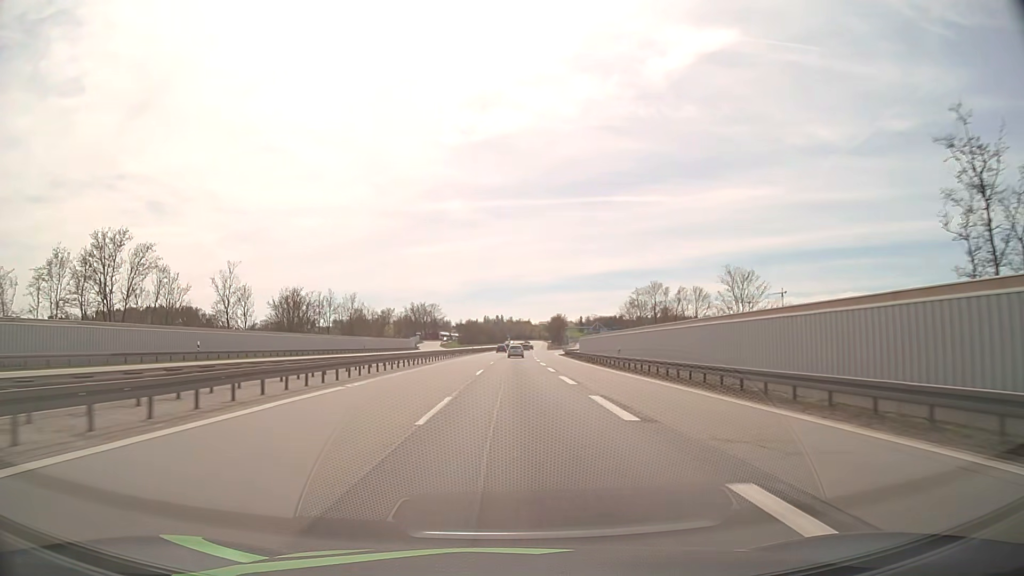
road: motorway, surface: asphalt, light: Day
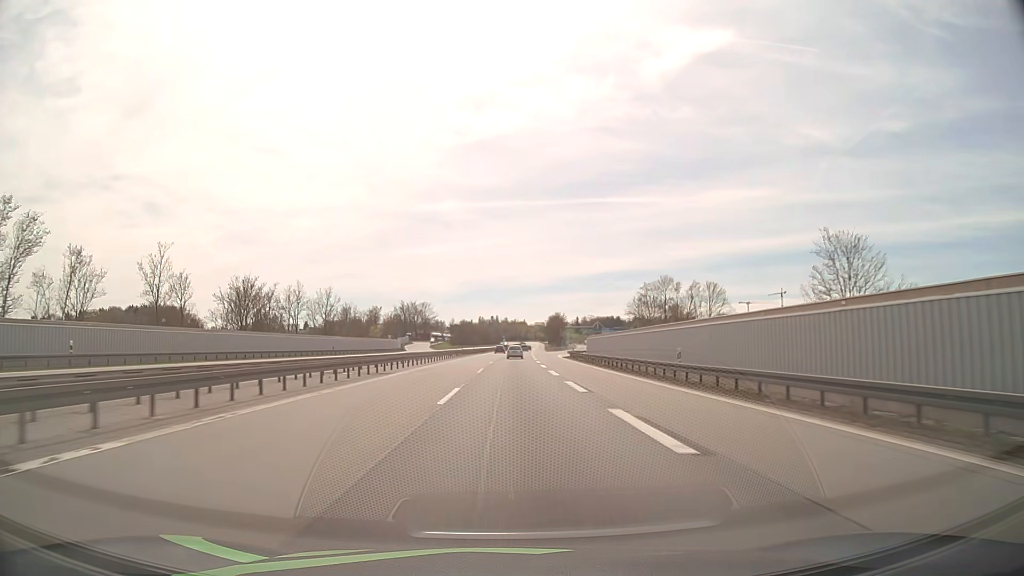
(+0.1, +15.7) m; +1°
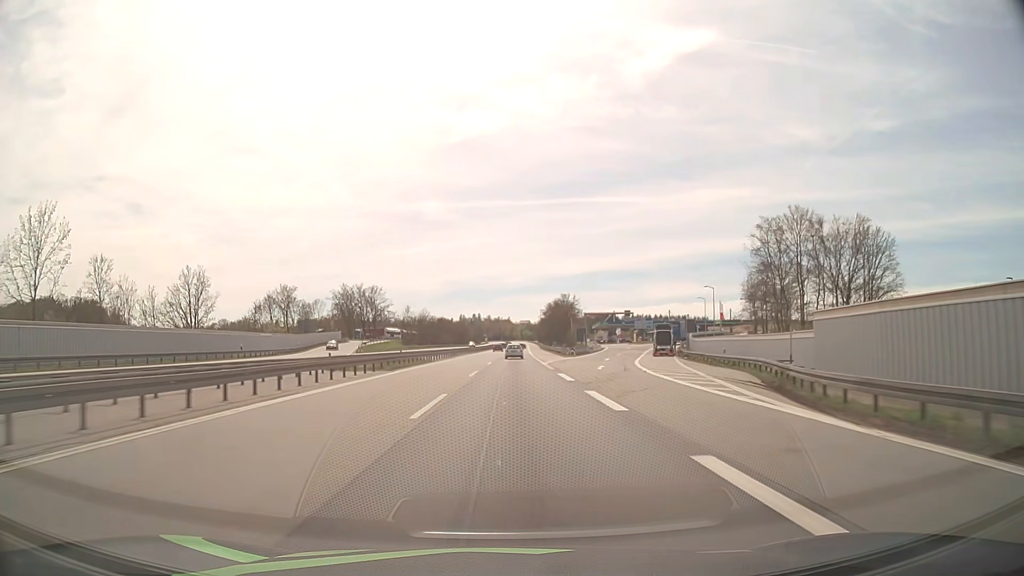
(+0.7, +78.2) m; +1°
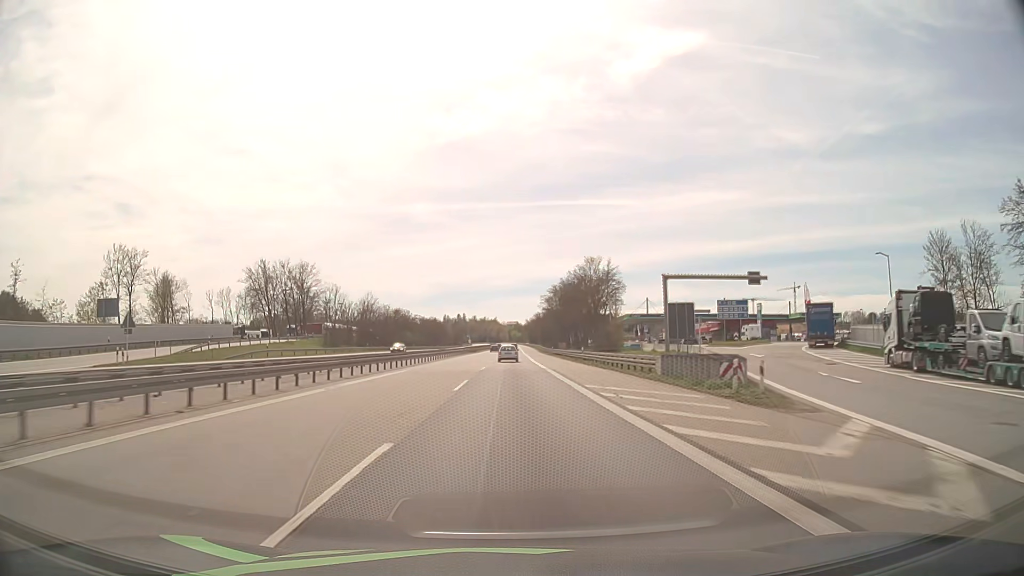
(+0.7, +62.0) m; +1°
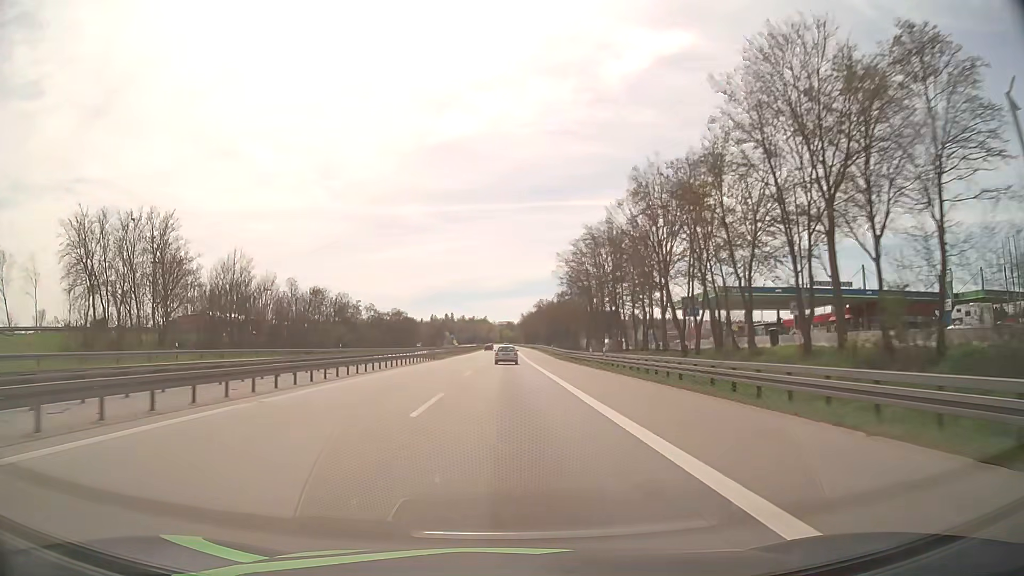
(+0.6, +61.4) m; +1°
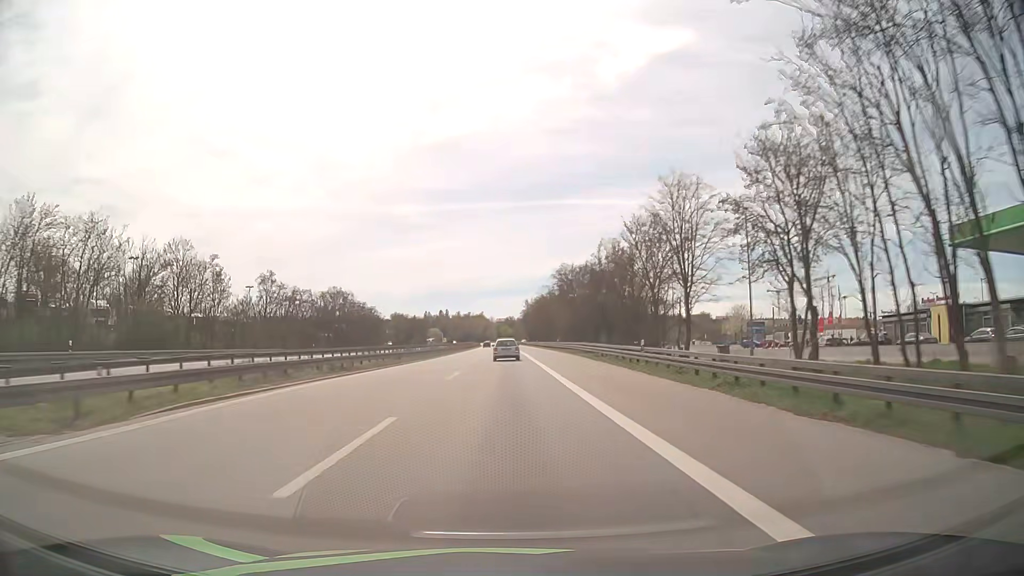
(0.0, +60.8) m; 0°
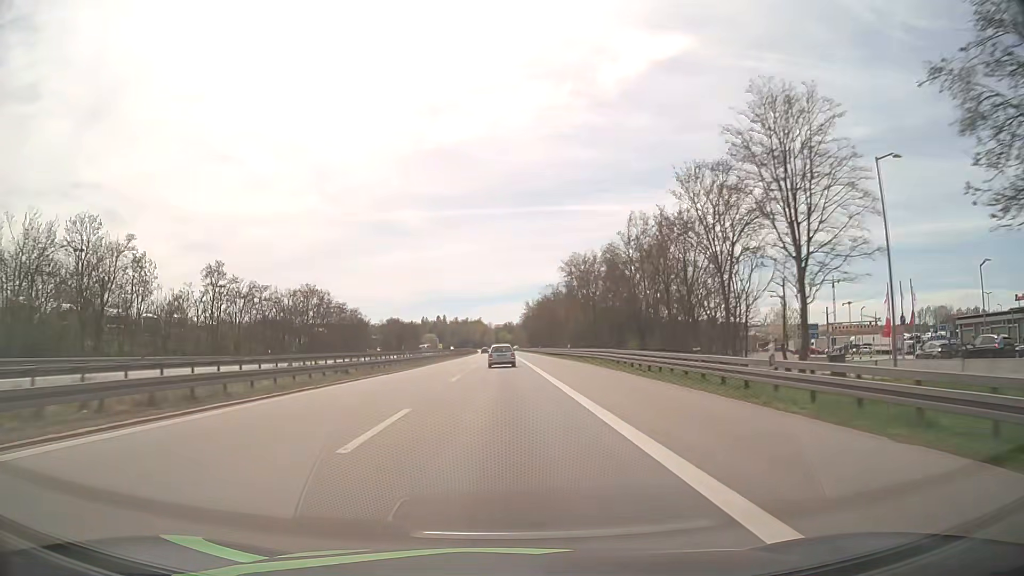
(0.0, +15.1) m; 0°
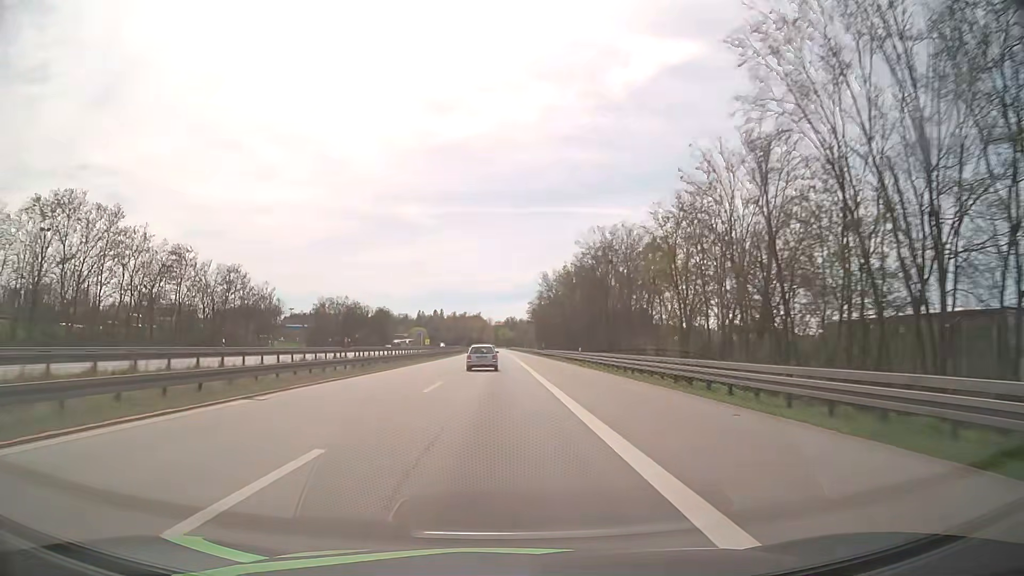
(+0.1, +59.3) m; 0°
(0, +10) (0, +20) (0, +30) (0, +40) (0, +50) (-1, +60) (-1, +70) (-1, +80) (-1, +90) (-1, +100) m
